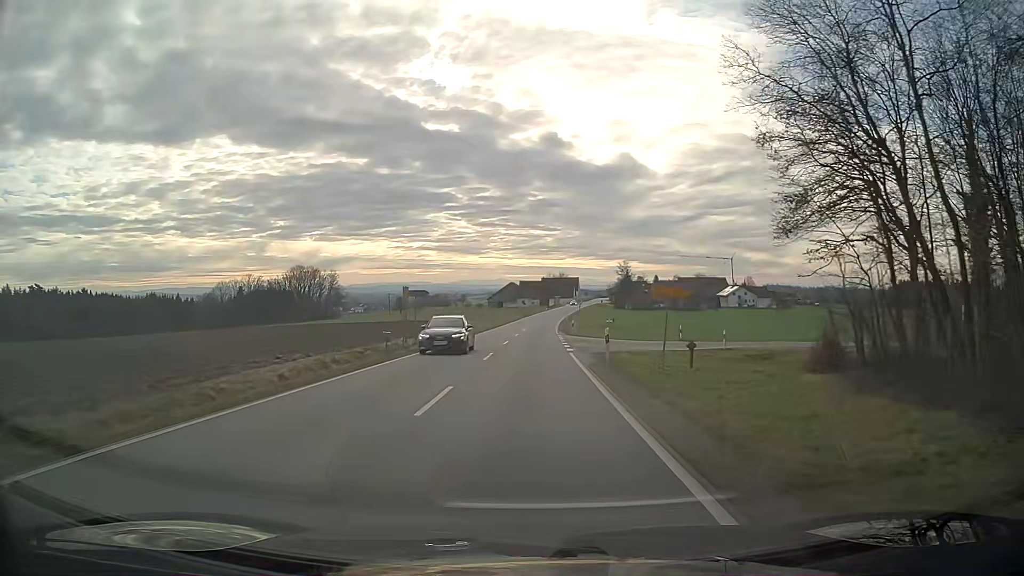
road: secondary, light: Day
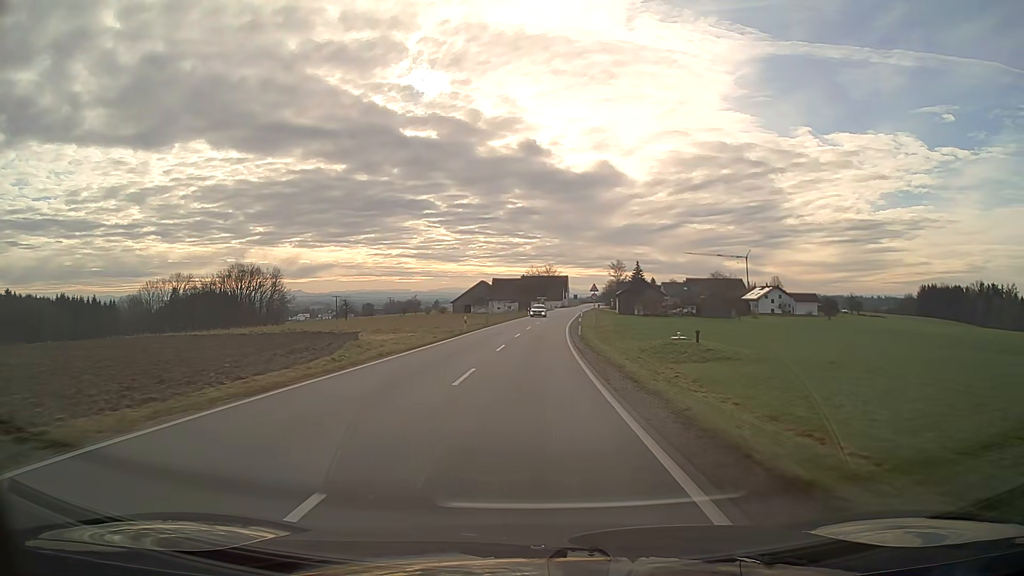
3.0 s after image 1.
(+0.7, +56.3) m; +2°
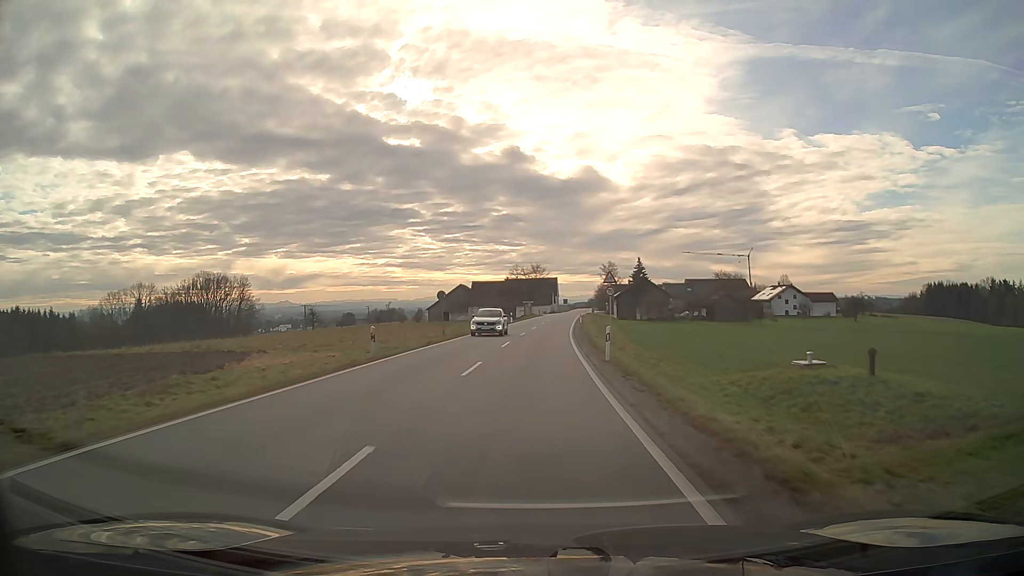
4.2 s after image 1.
(+0.2, +22.2) m; +1°
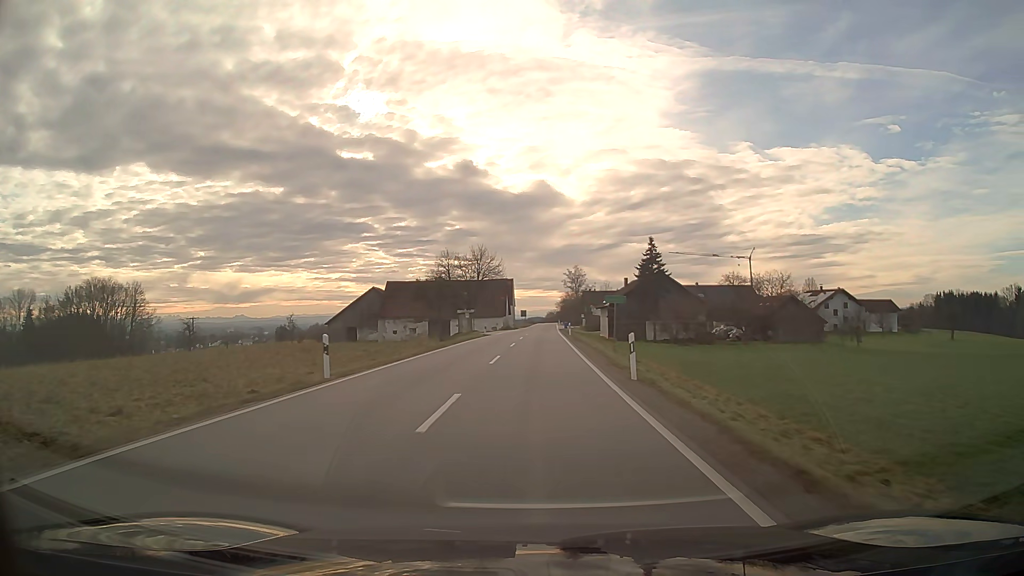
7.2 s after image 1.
(+1.7, +54.9) m; +4°
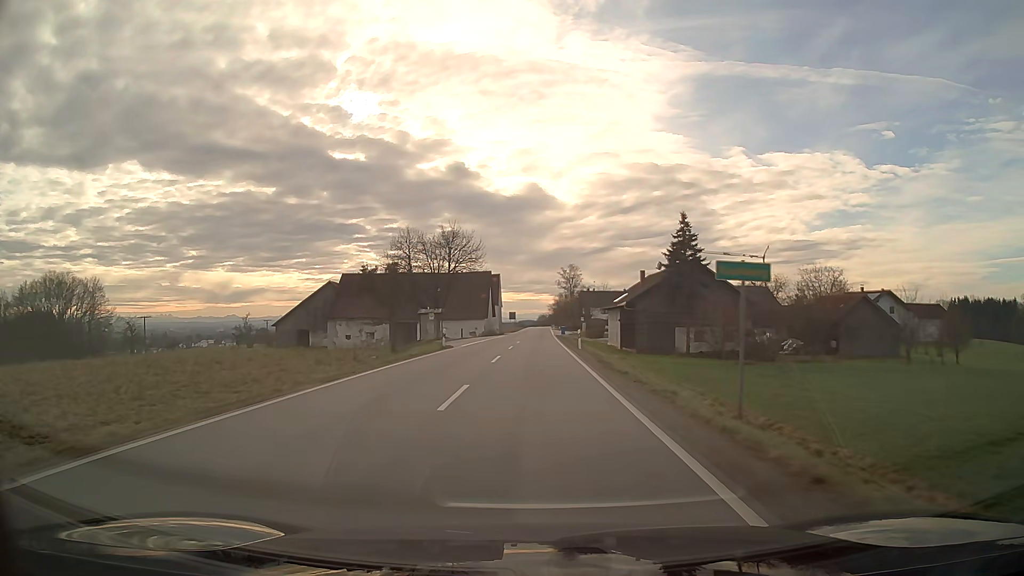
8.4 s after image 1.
(+0.1, +22.0) m; +1°
